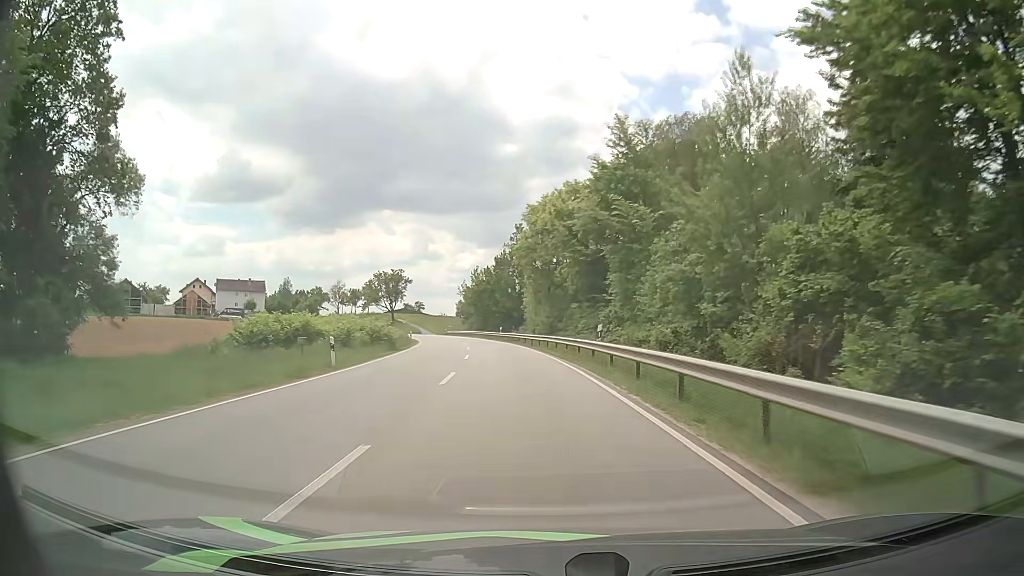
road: secondary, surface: asphalt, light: Day
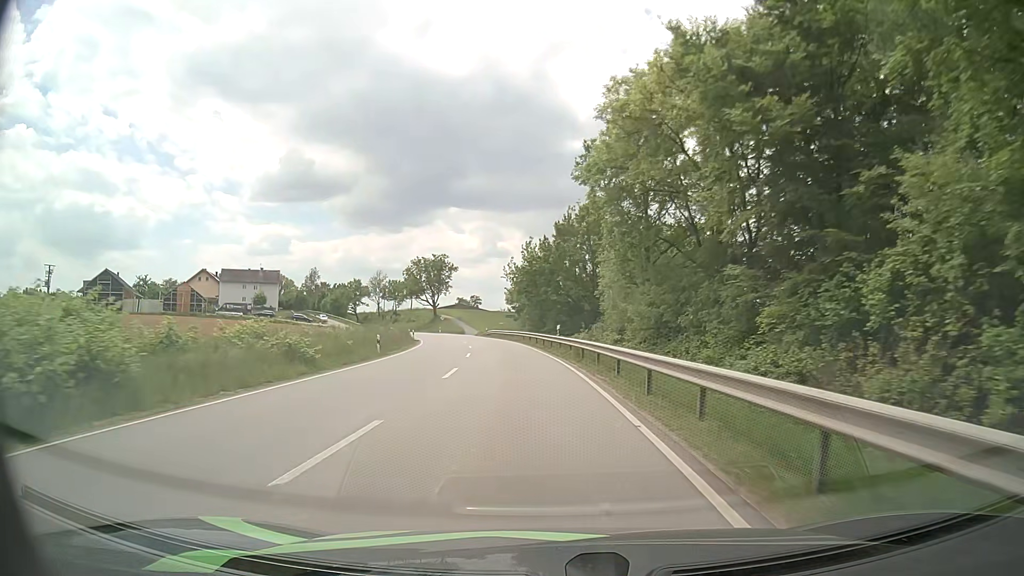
(-1.3, +34.1) m; -5°
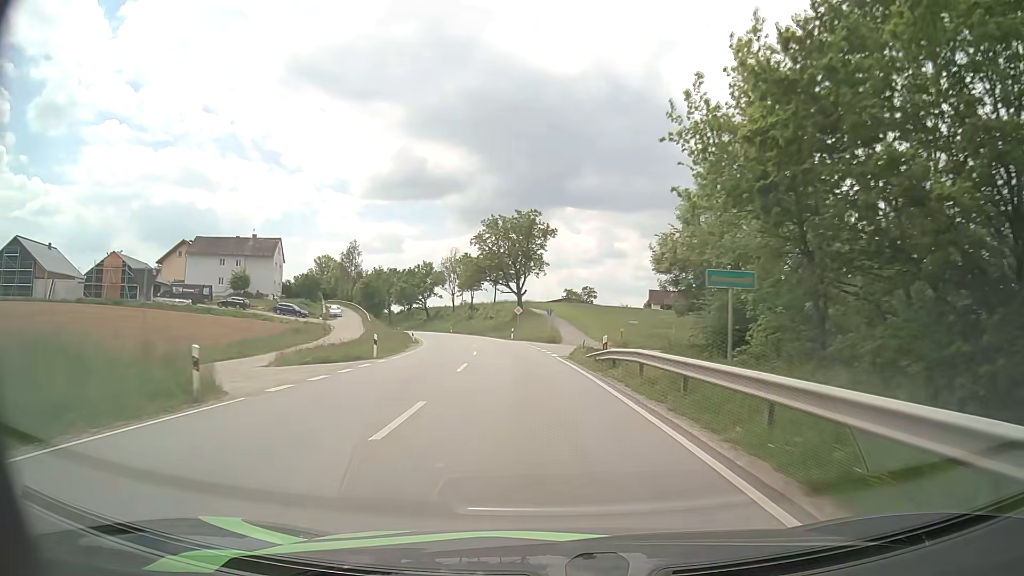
(-5.3, +57.8) m; -10°
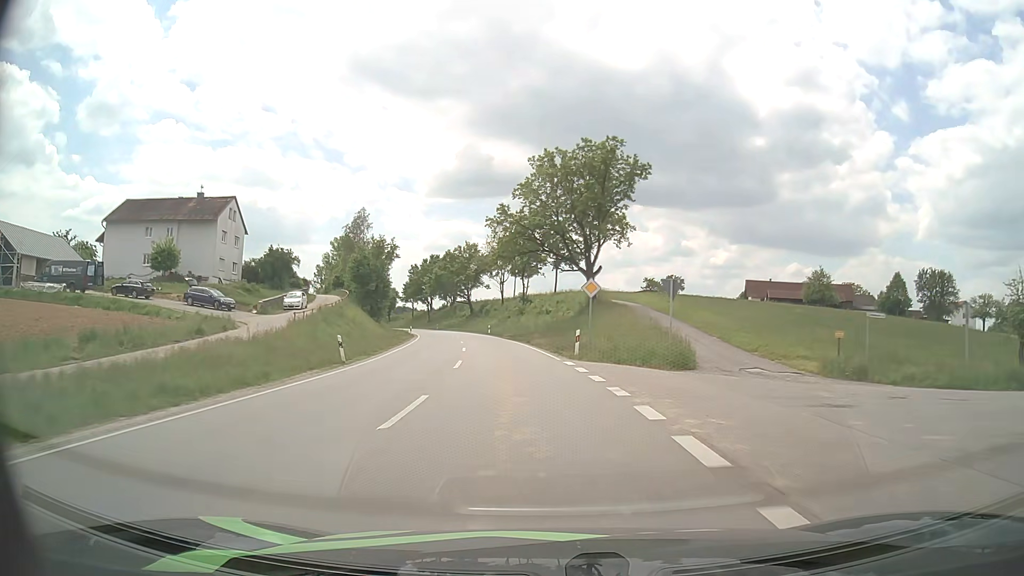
(-1.6, +35.4) m; -6°
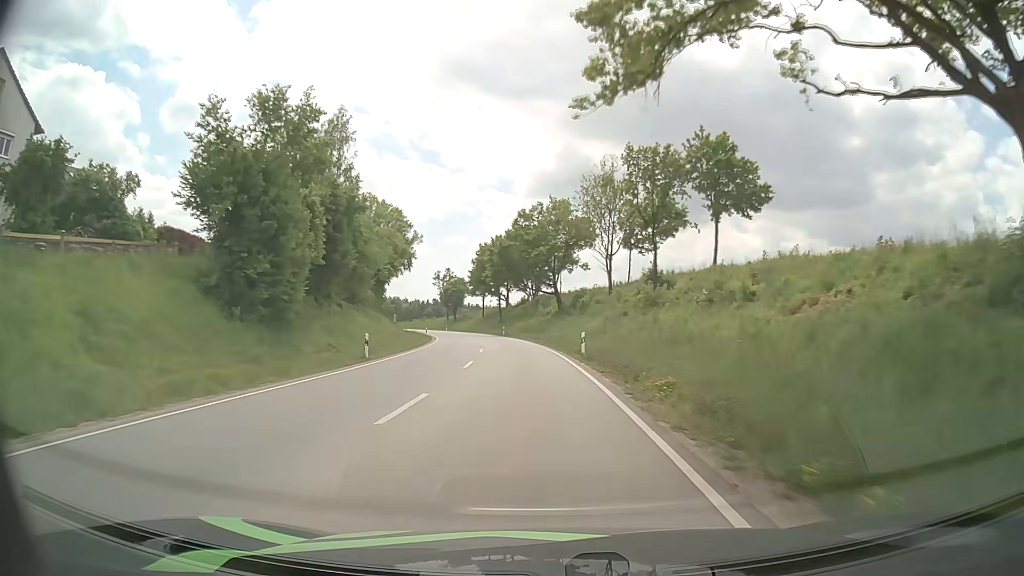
(-3.5, +47.7) m; -8°
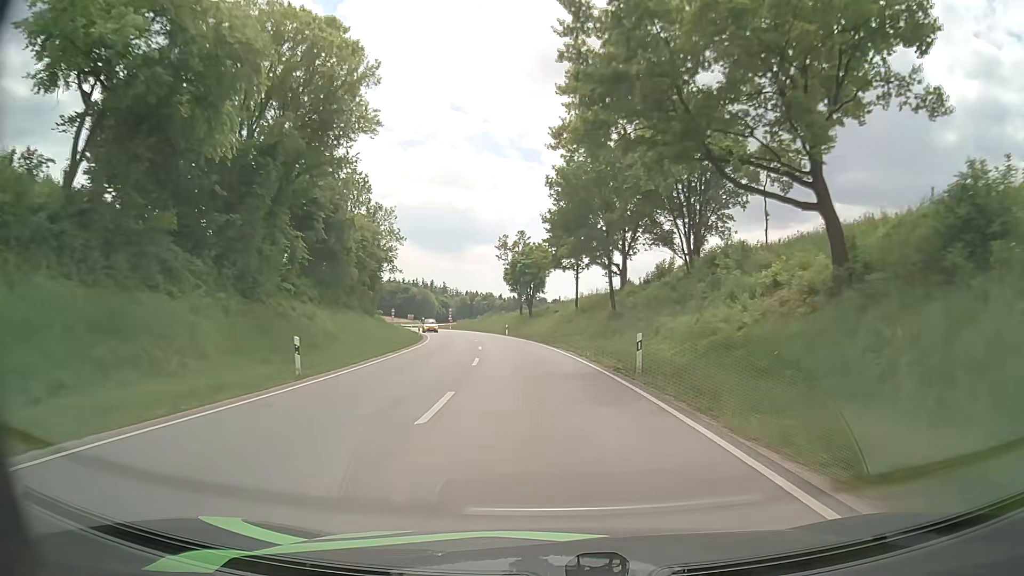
(-4.5, +60.1) m; -9°
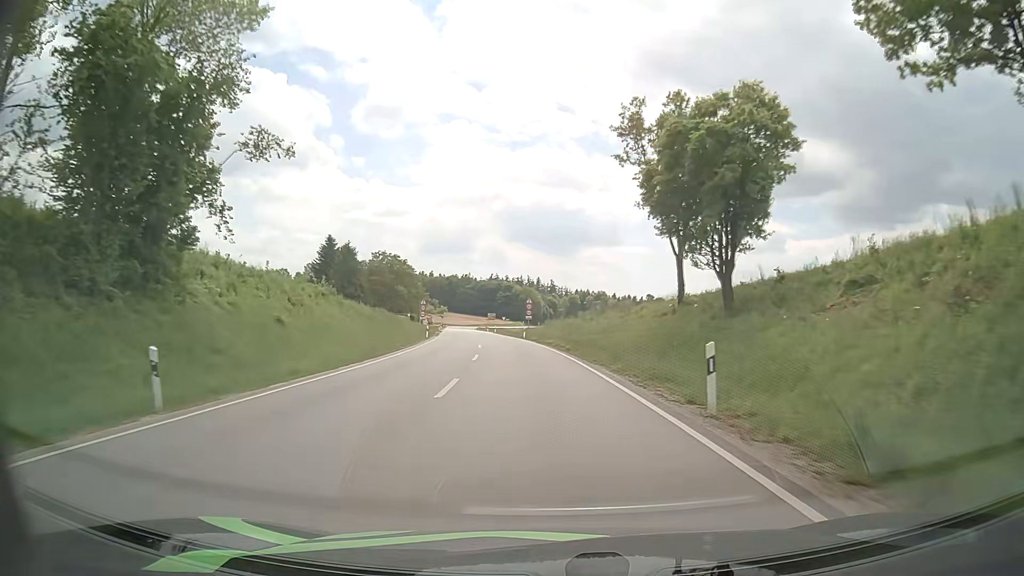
(-4.6, +56.8) m; -9°
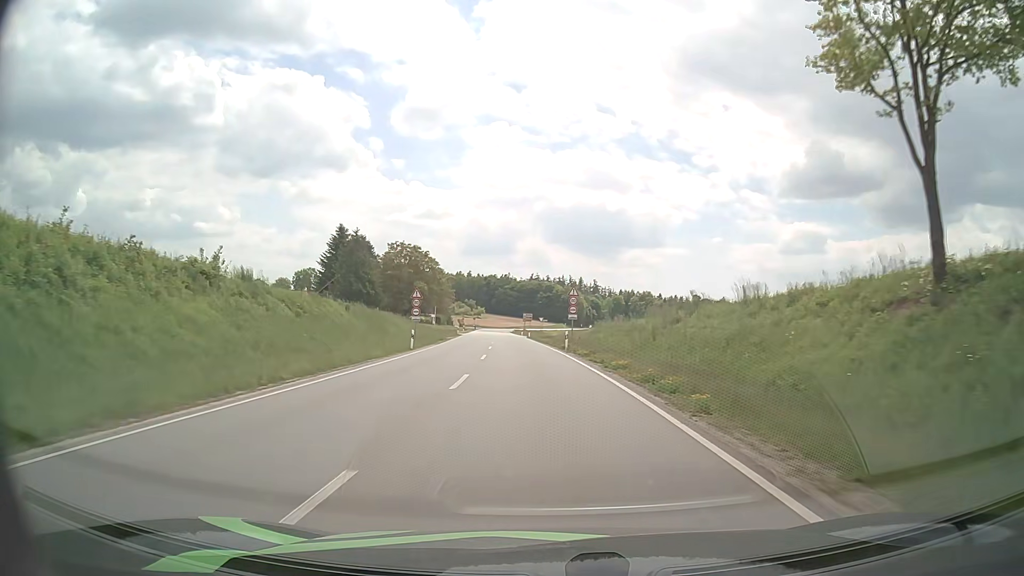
(-0.8, +22.2) m; -4°
(0, +10) (0, +20) (-1, +30) (-2, +40) (-2, +50) (-3, +60) (-4, +70) (-5, +80) (-6, +90) (-7, +100) m
